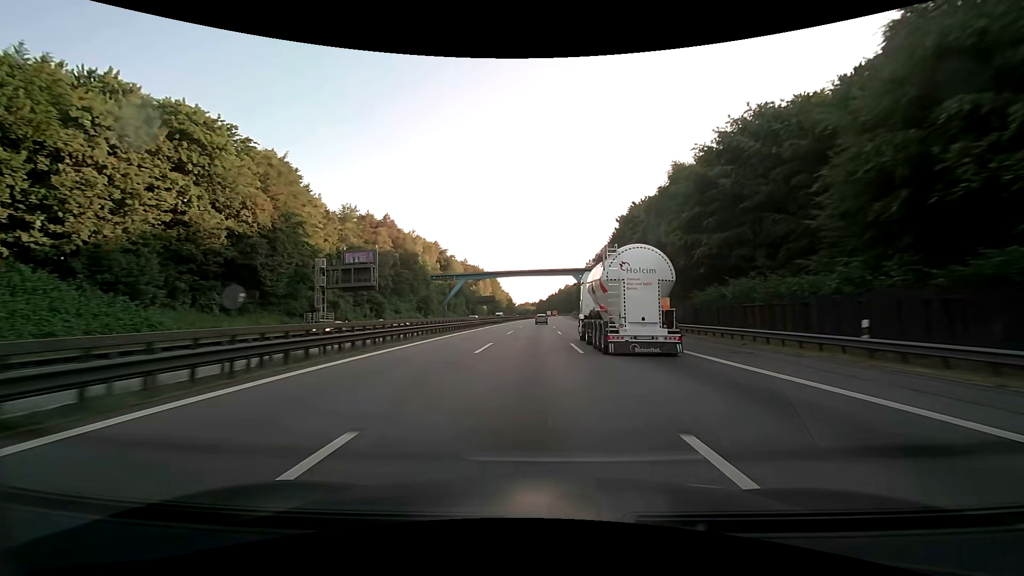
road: motorway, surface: asphalt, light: Day
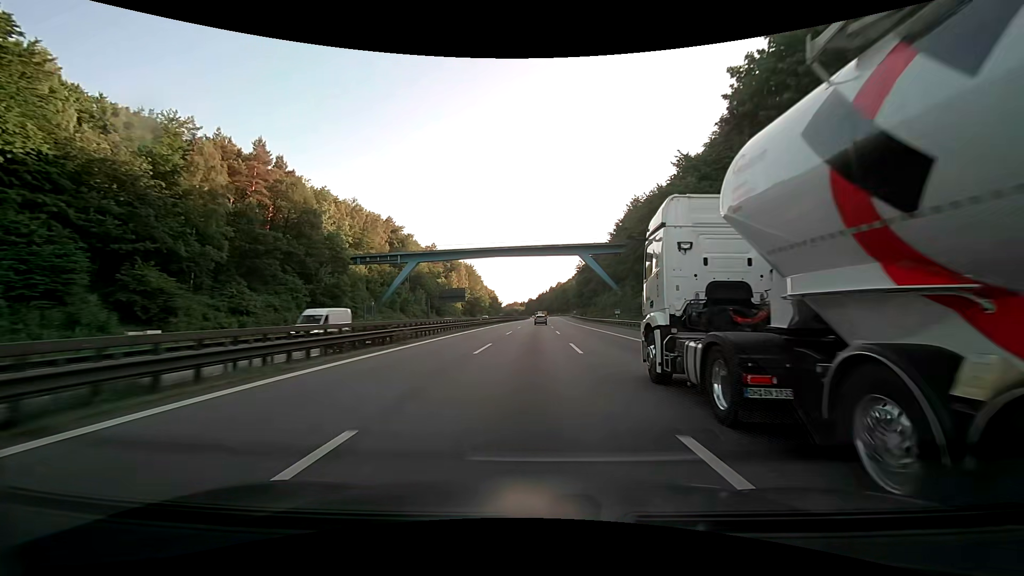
(+0.7, +54.4) m; +1°
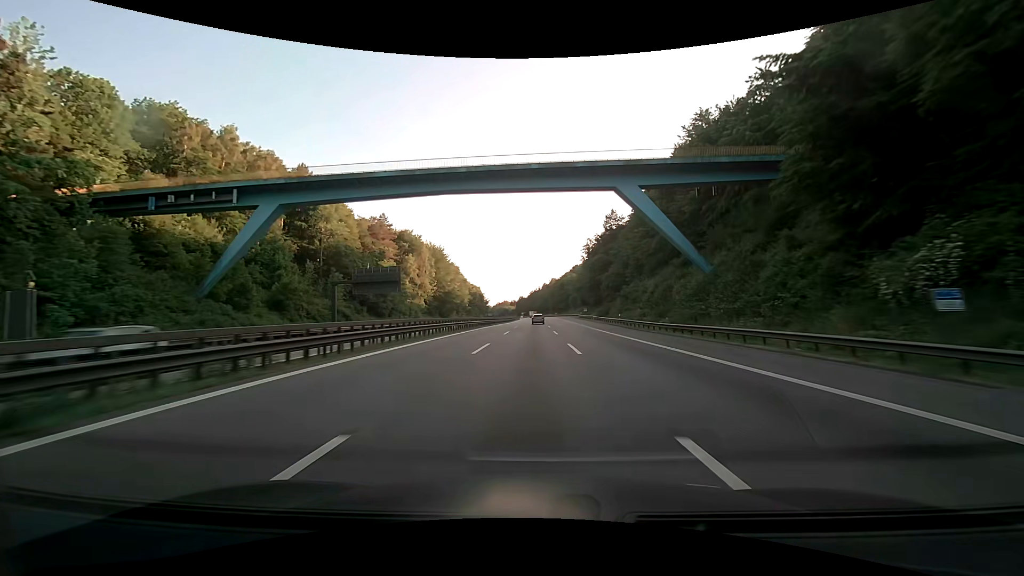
(+0.4, +54.5) m; +1°
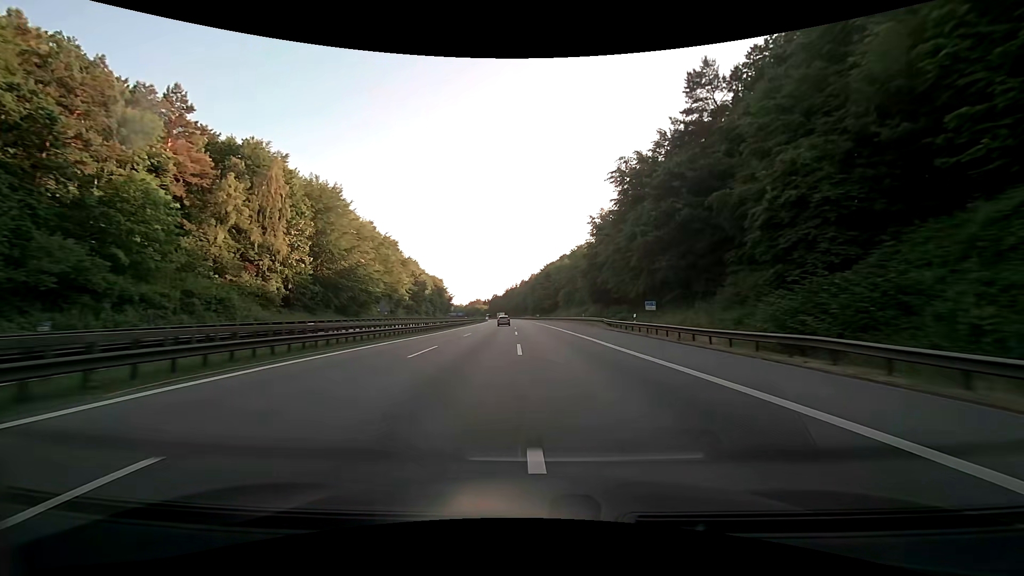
(+1.6, +72.8) m; +3°
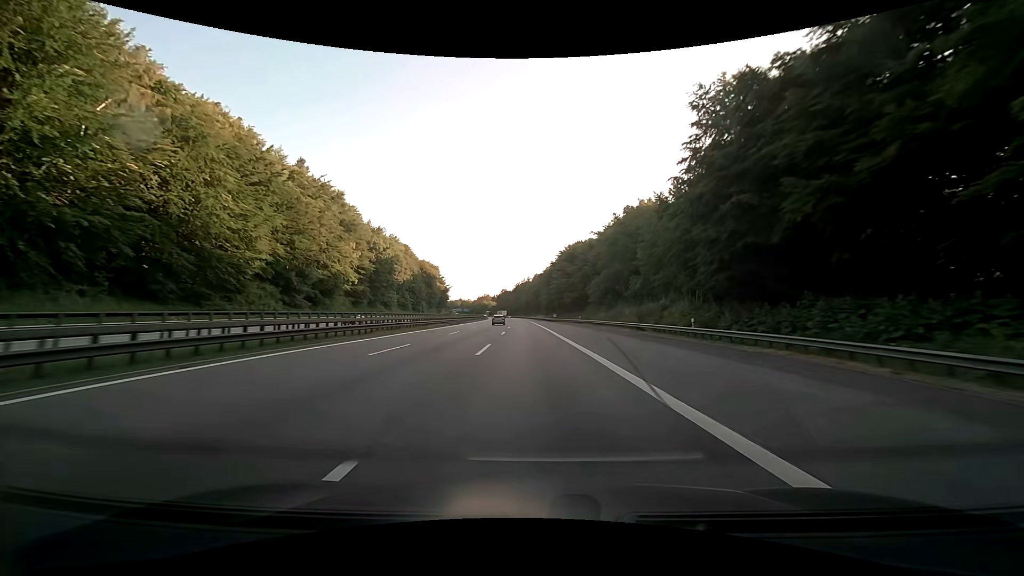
(-0.3, +54.5) m; -1°
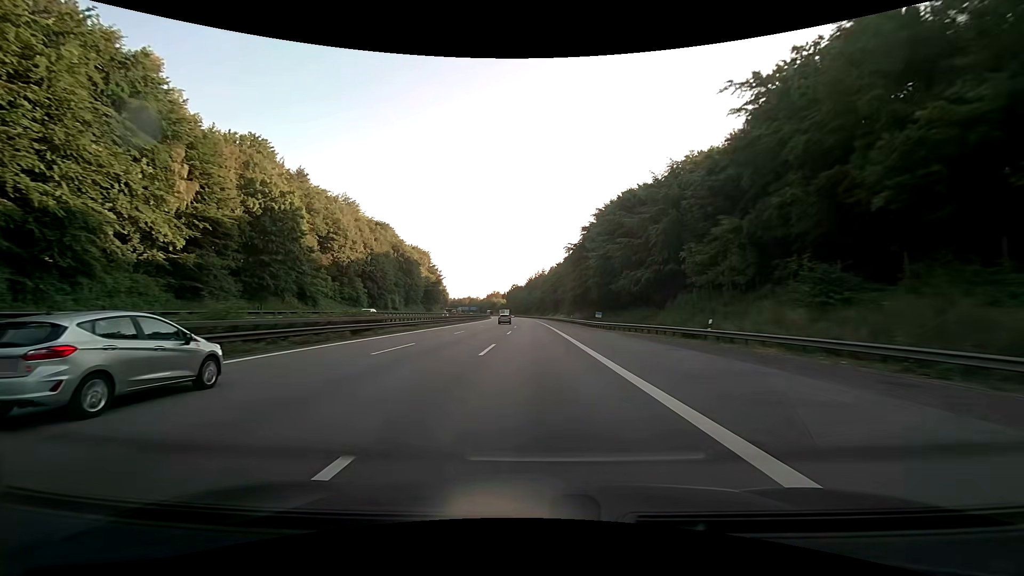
(-0.8, +54.5) m; -2°
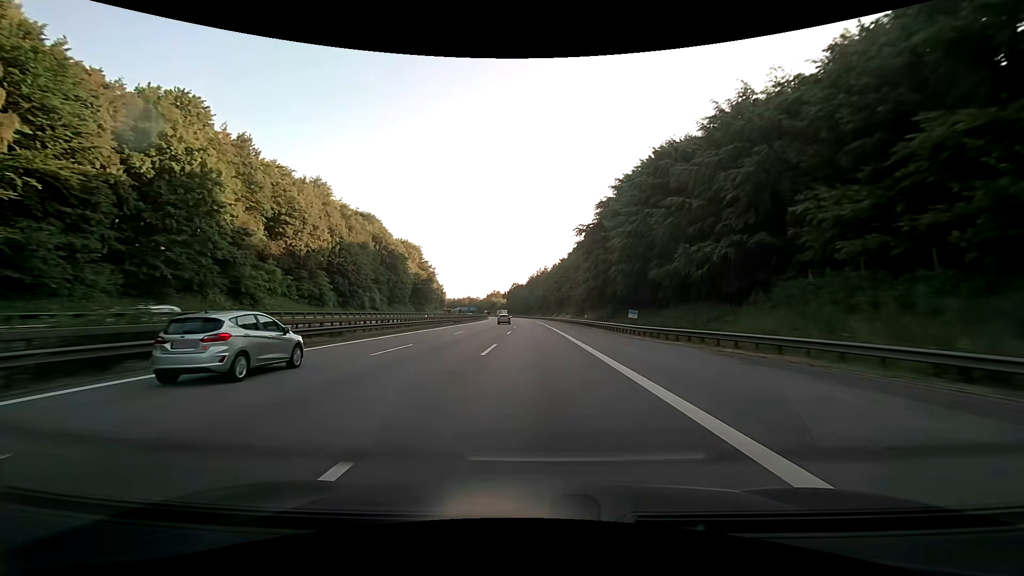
(0.0, +18.2) m; 0°
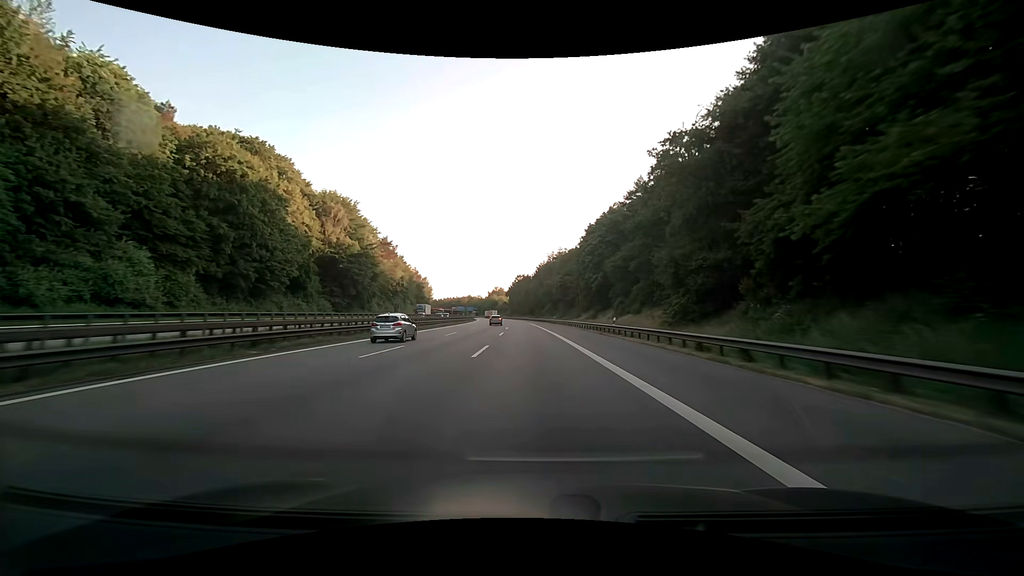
(-0.7, +72.7) m; -1°
(0, +10) (0, +20) (0, +30) (0, +40) (0, +50) (-1, +60) (-1, +70) (-2, +80) (-2, +90) (-3, +100) m
